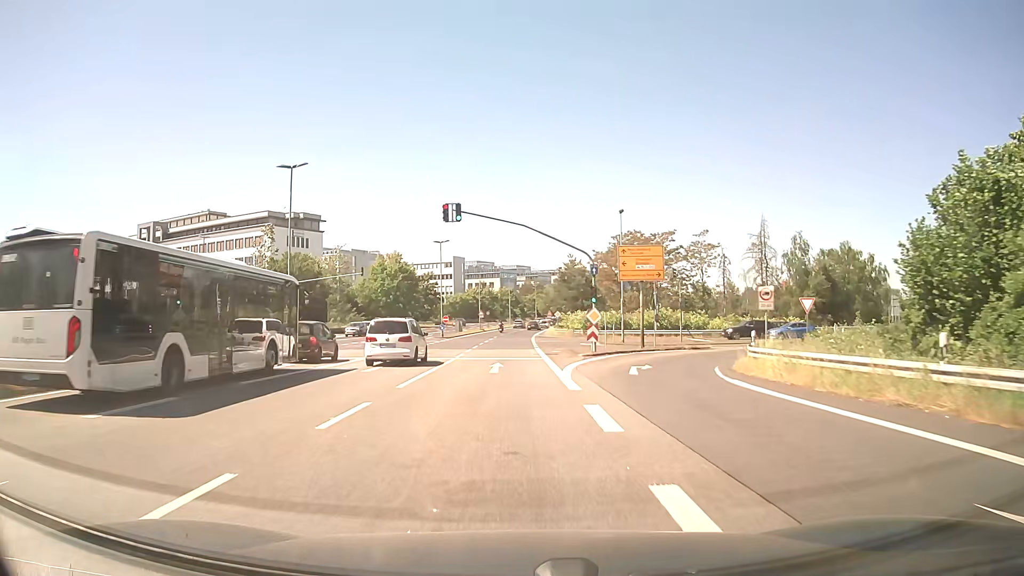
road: secondary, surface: asphalt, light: Day
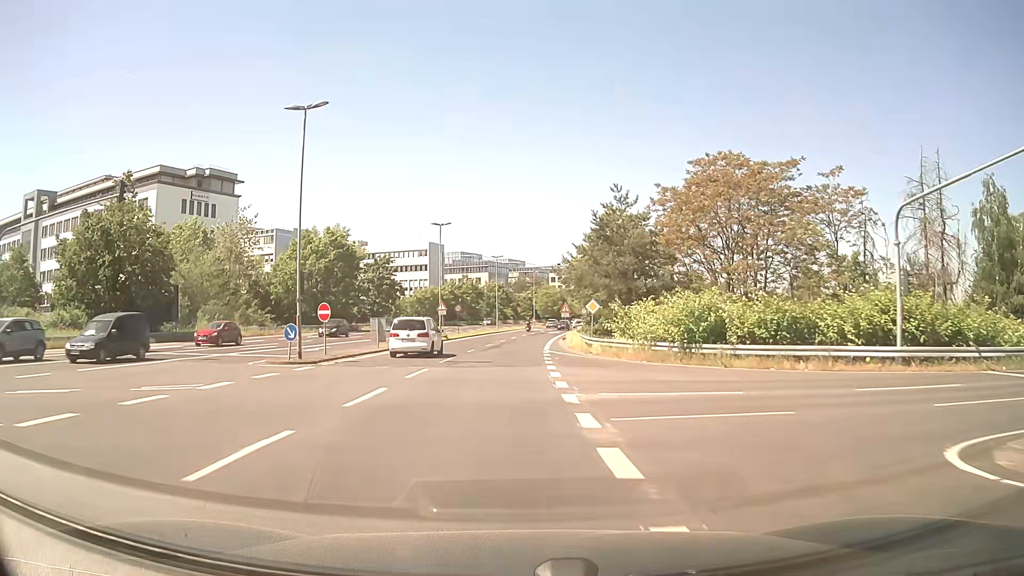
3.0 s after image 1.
(+0.1, +42.6) m; +1°
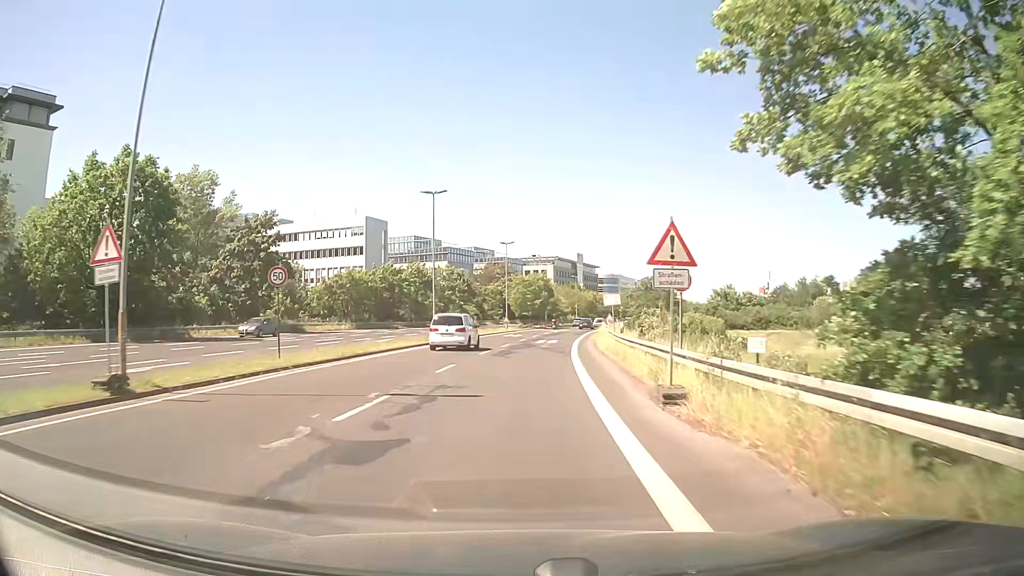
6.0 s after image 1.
(+0.6, +42.1) m; +2°
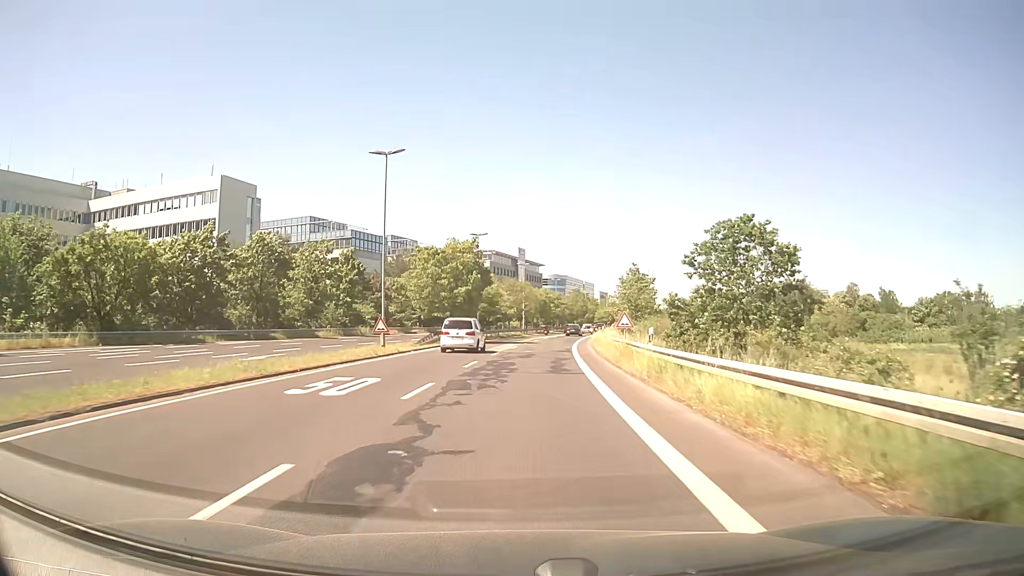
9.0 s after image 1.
(+2.1, +40.8) m; +6°
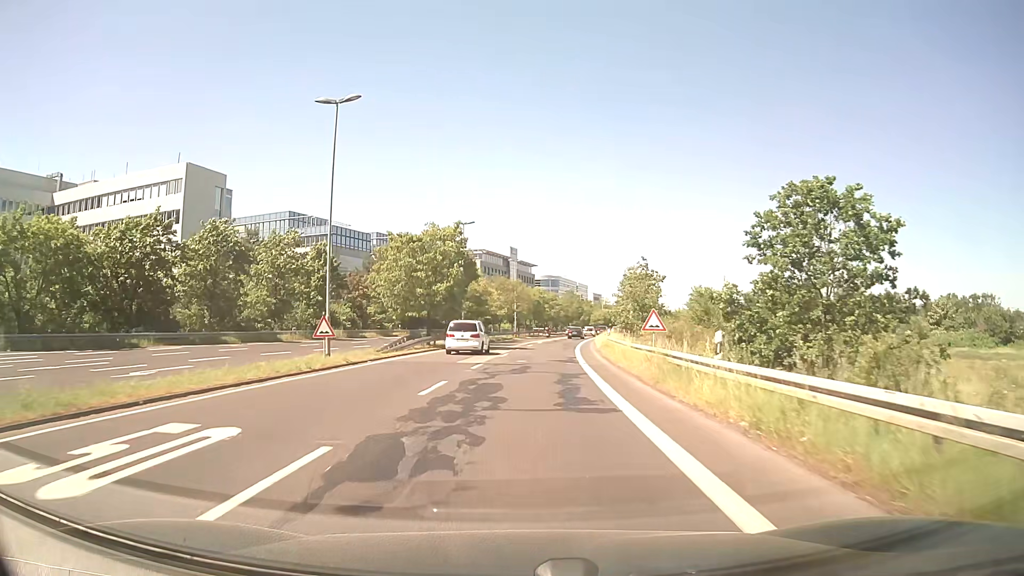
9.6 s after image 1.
(0.0, +8.0) m; +1°
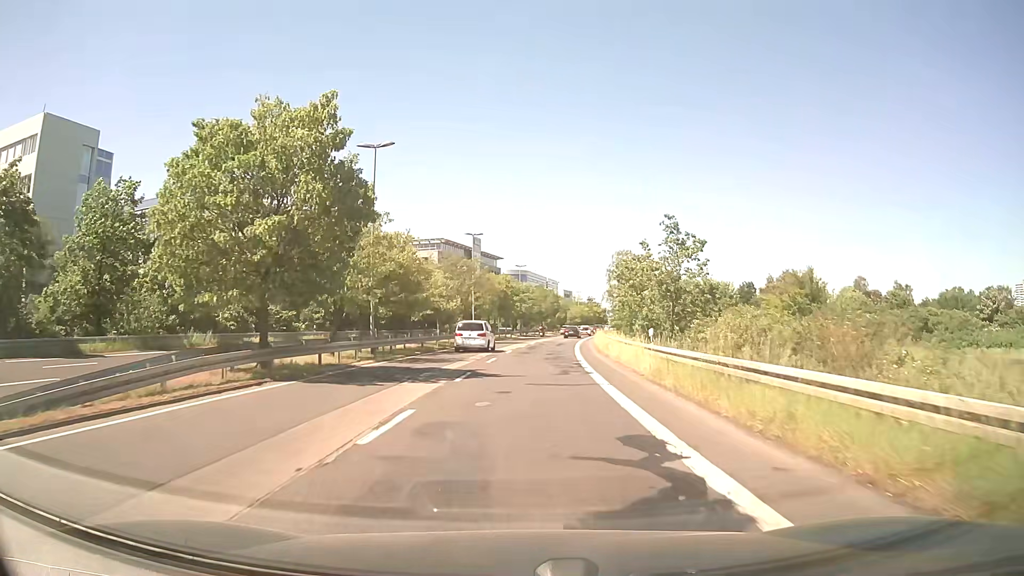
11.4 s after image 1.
(+0.5, +23.2) m; +3°
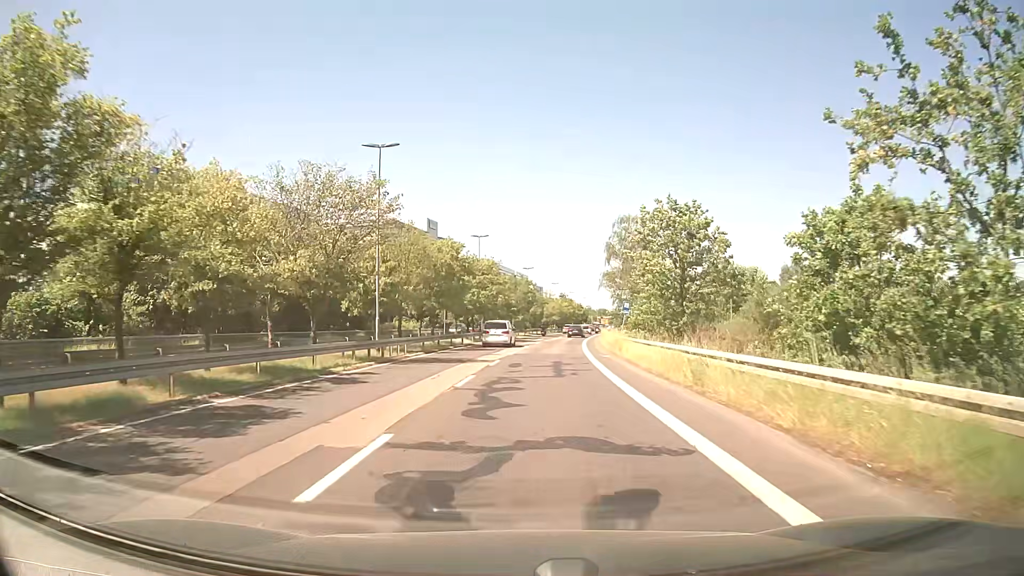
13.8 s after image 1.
(+0.7, +29.4) m; +3°
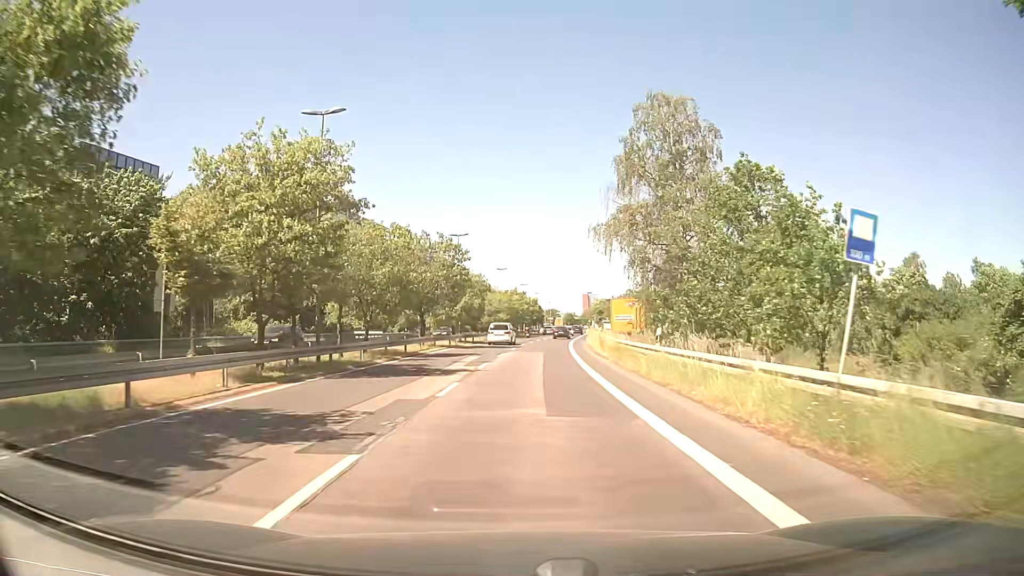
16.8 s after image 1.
(+1.6, +36.9) m; +4°
(0, +10) (0, +20) (+1, +30) (+2, +40) (+2, +50) (+3, +60) (+5, +70) (+6, +80) (+7, +90) (+8, +100) m
